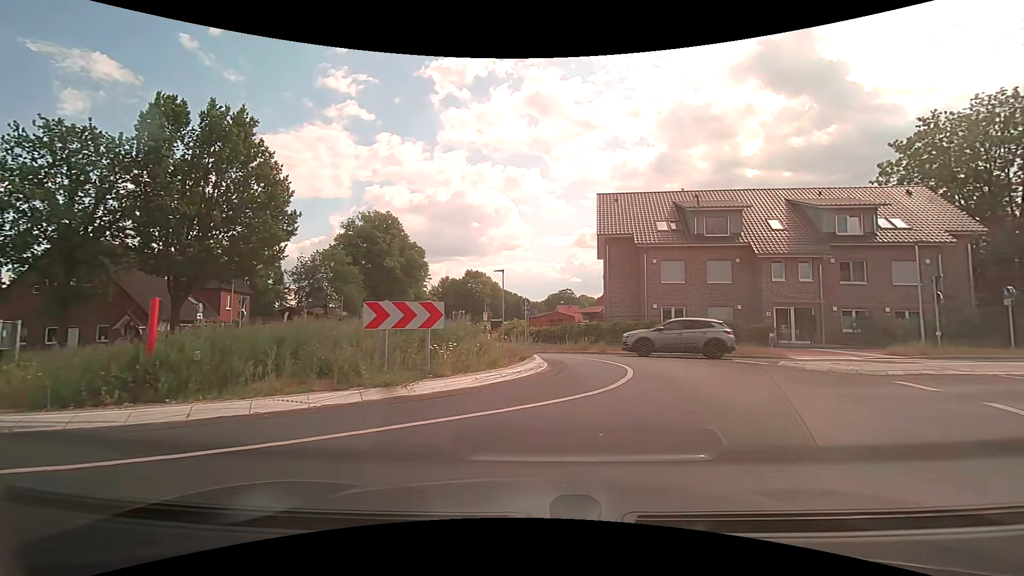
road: secondary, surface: asphalt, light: Day
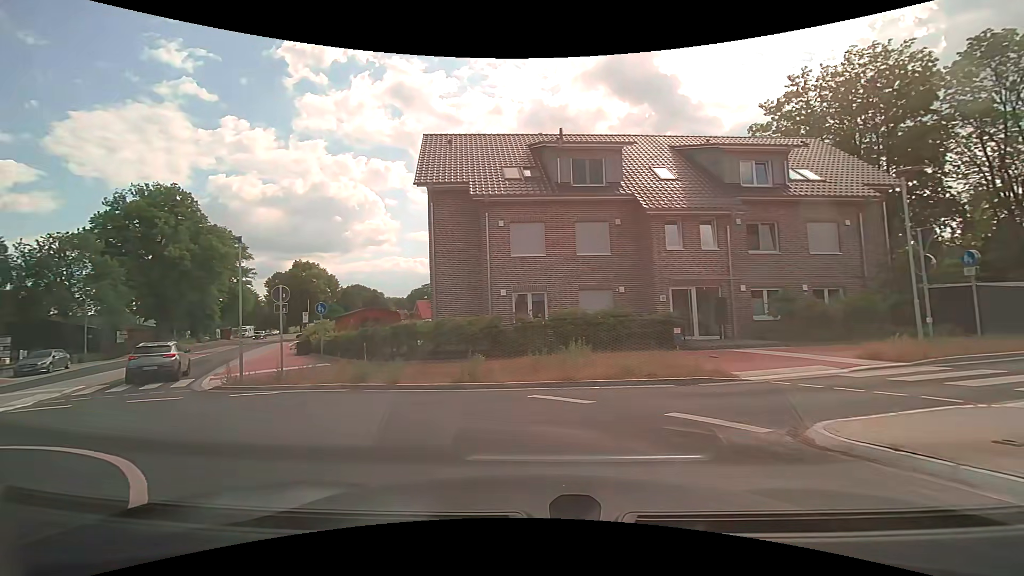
(+3.0, +12.8) m; +15°
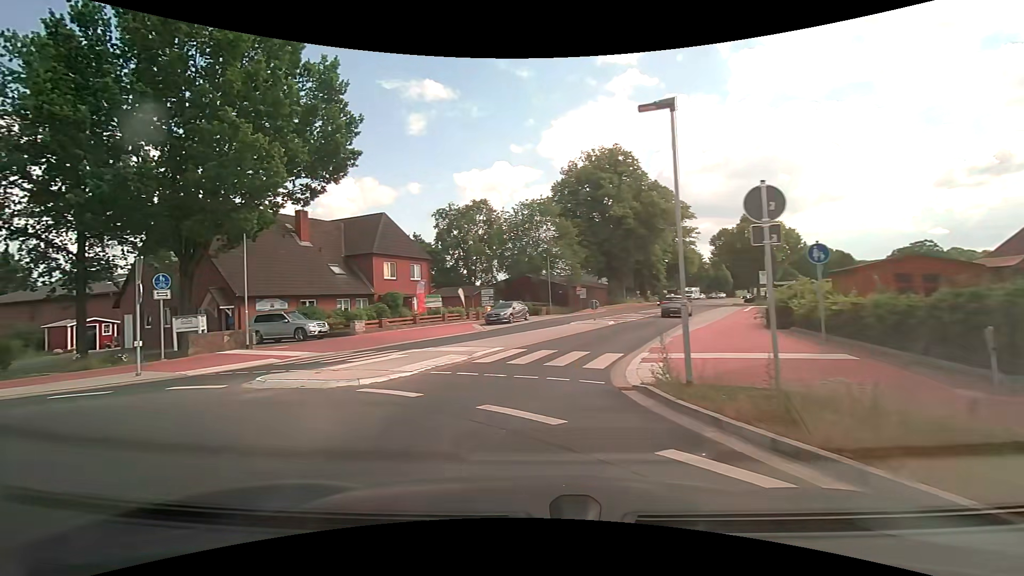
(-3.9, +9.9) m; -47°
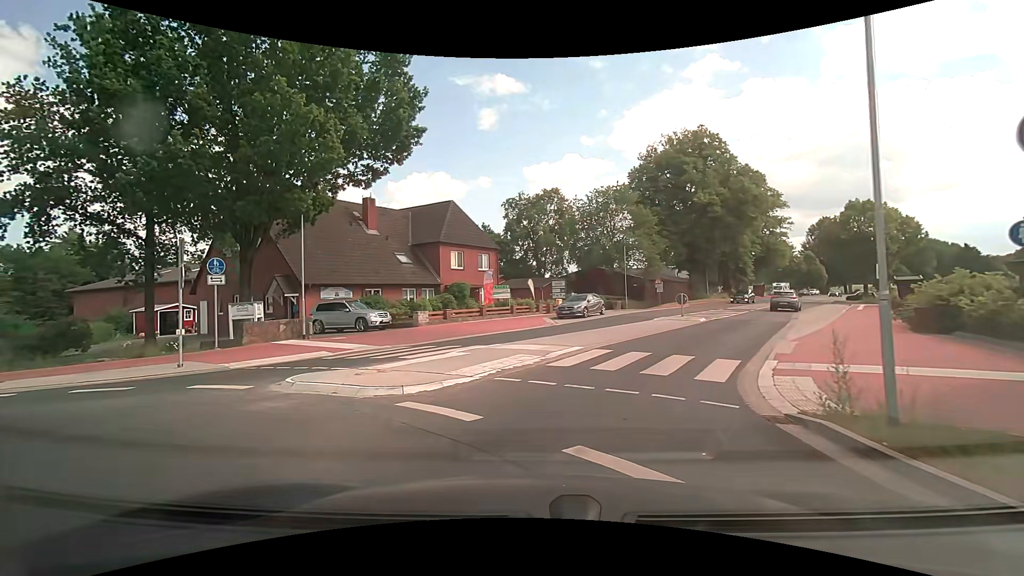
(-0.2, +2.6) m; -9°
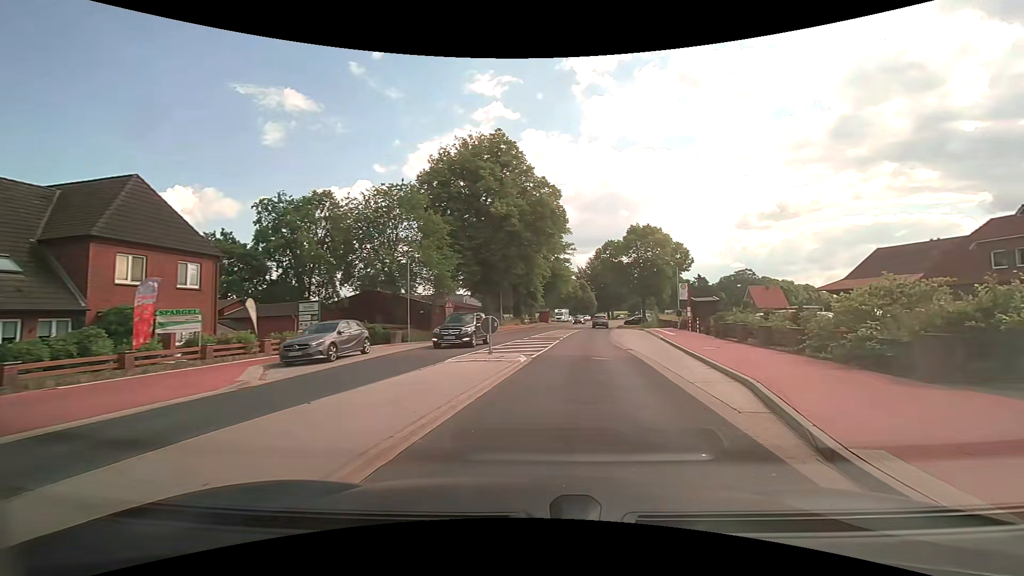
(+1.7, +11.9) m; +23°
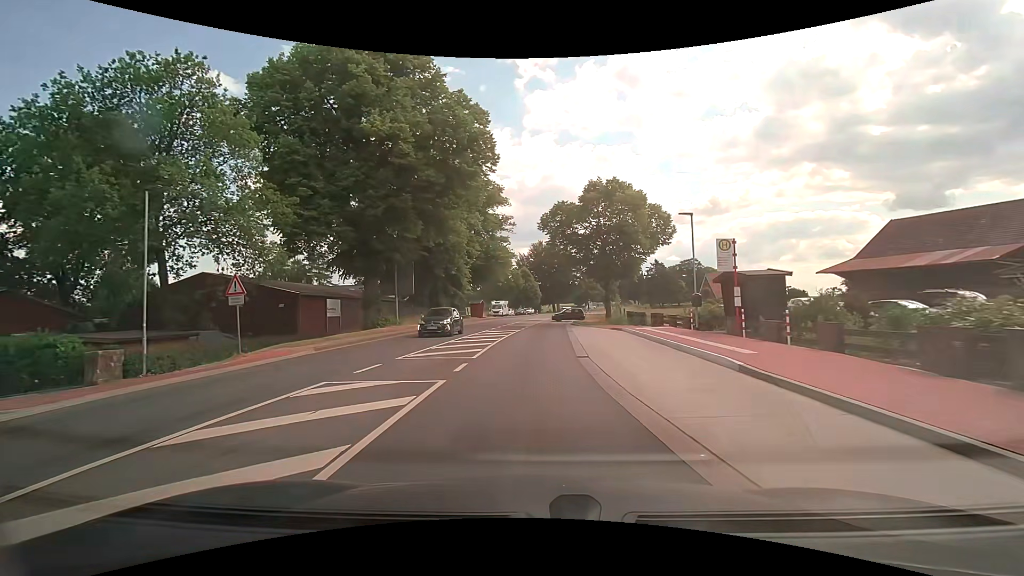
(+2.1, +19.5) m; +7°
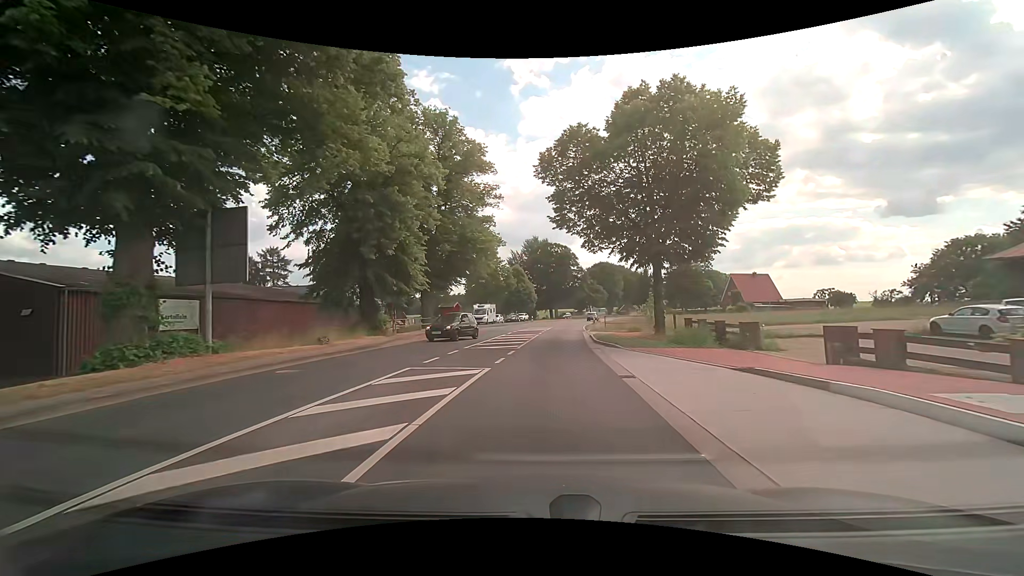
(+0.1, +20.1) m; 0°
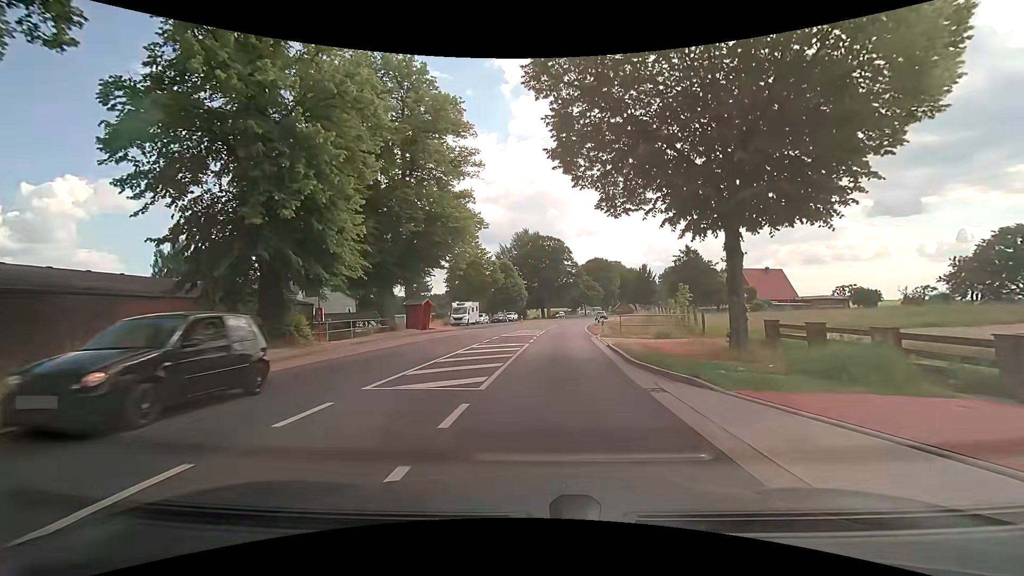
(+0.1, +11.0) m; +2°
(0, +10) (0, +20) (+1, +30) (+2, +40) (+3, +50) (+4, +60) (+5, +70) (+7, +80) (+9, +89) (+12, +99) m
